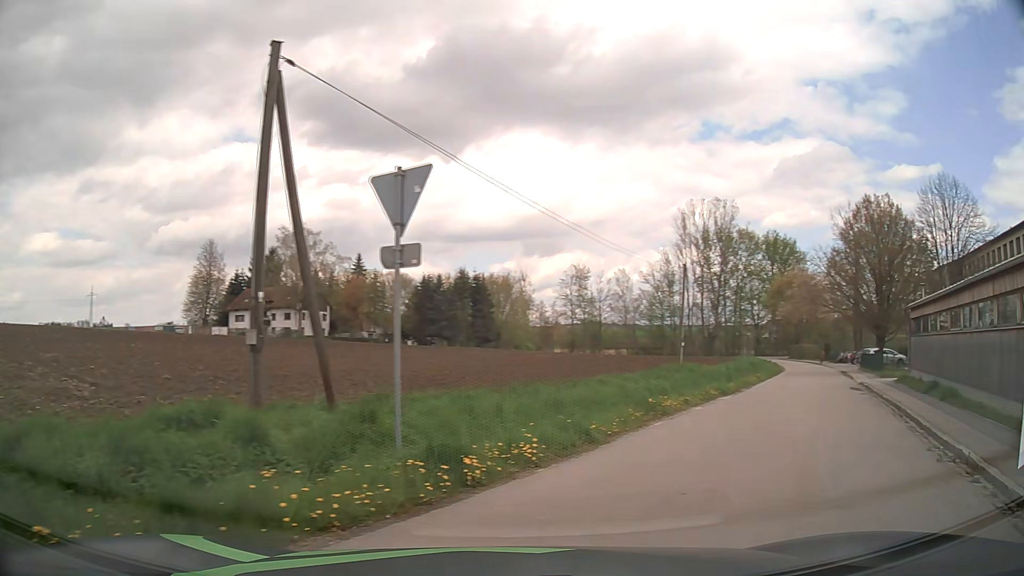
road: tertiary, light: Day
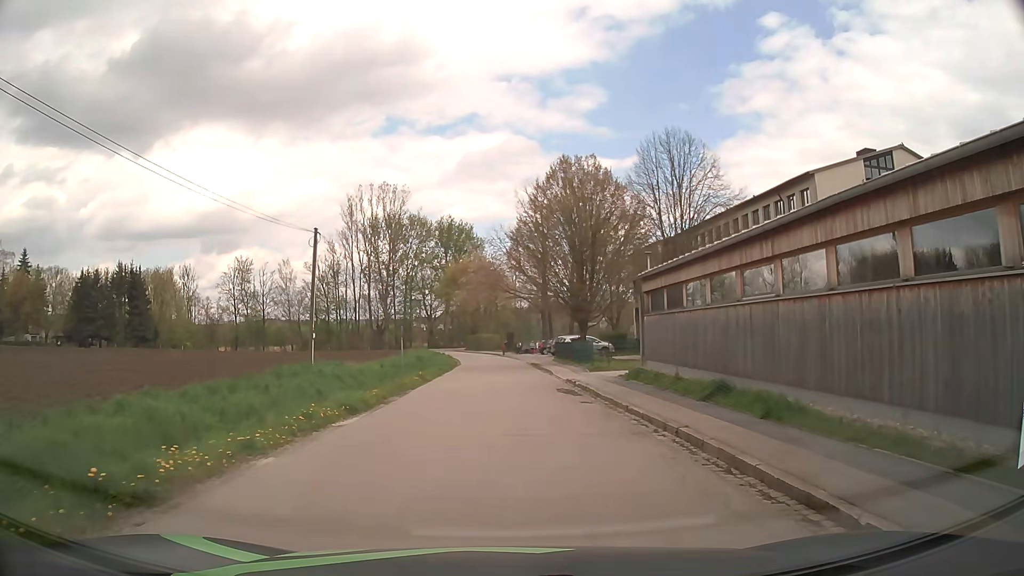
(+3.5, +8.7) m; +30°
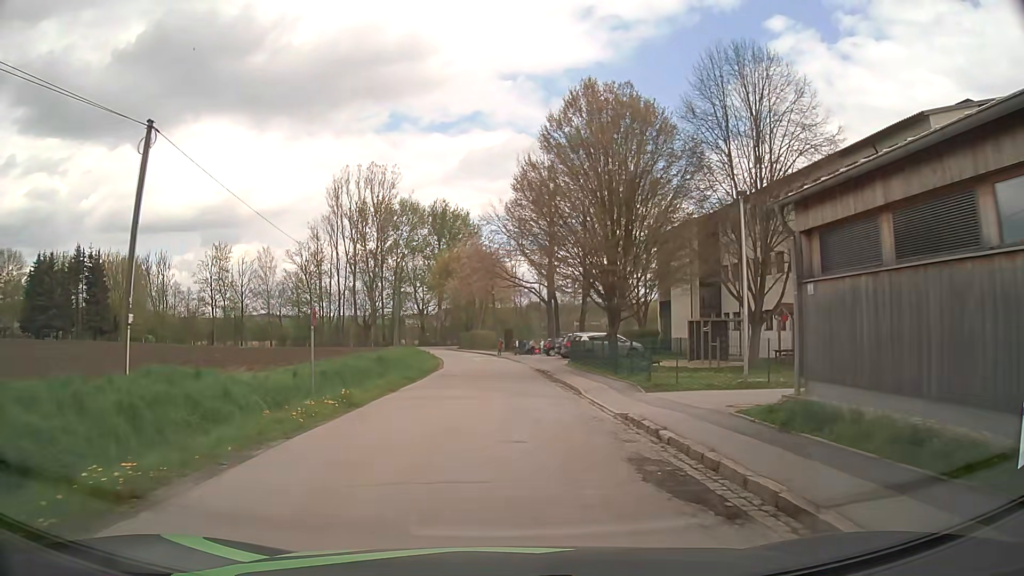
(0.0, +13.3) m; 0°
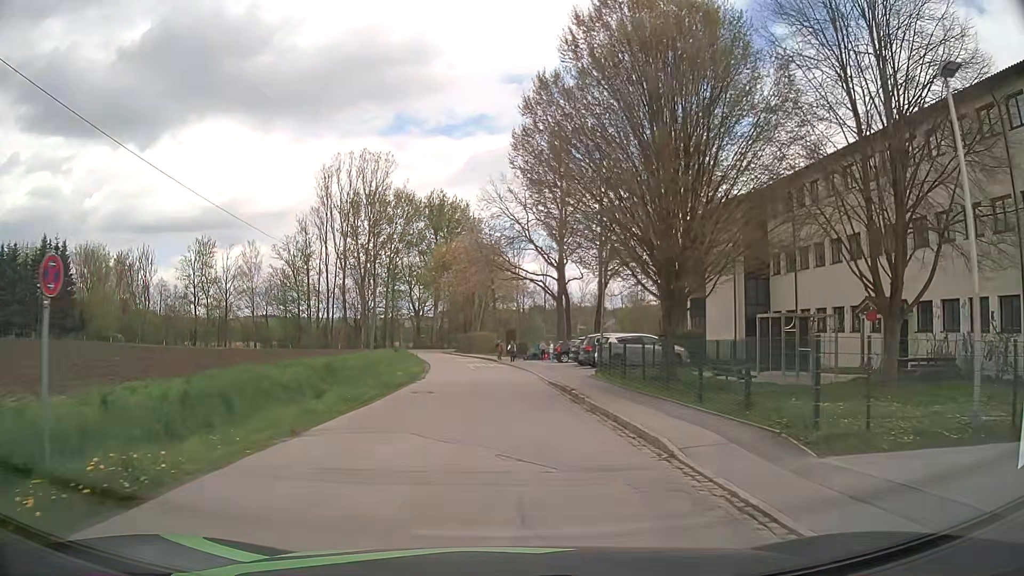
(0.0, +10.1) m; 0°
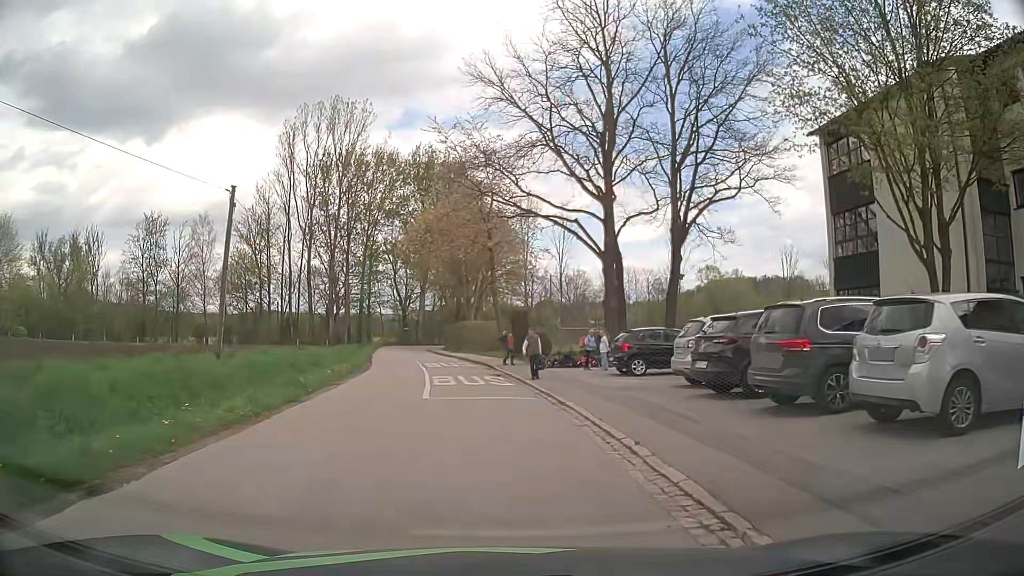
(+0.1, +24.1) m; 0°
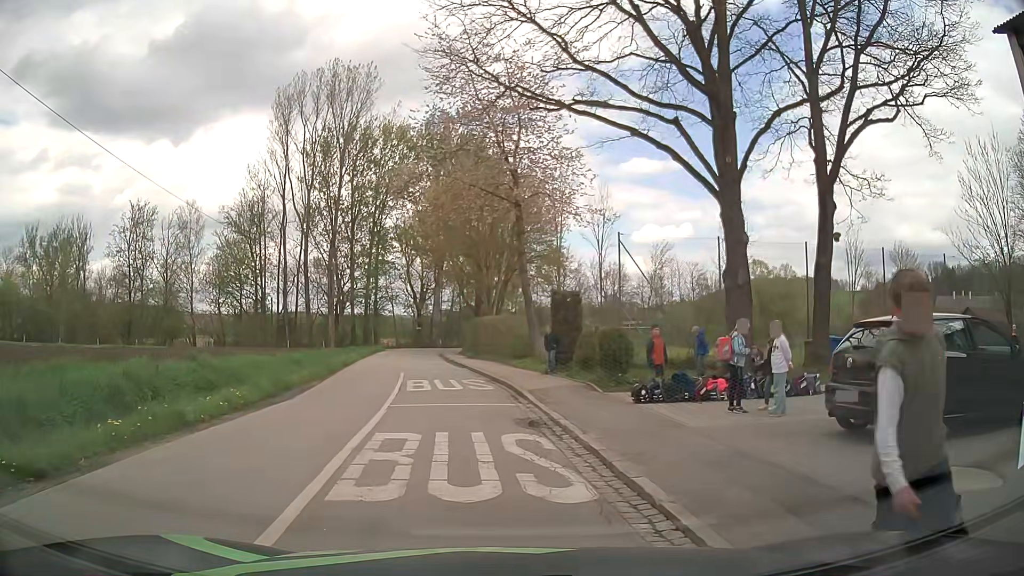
(-0.2, +13.0) m; -1°
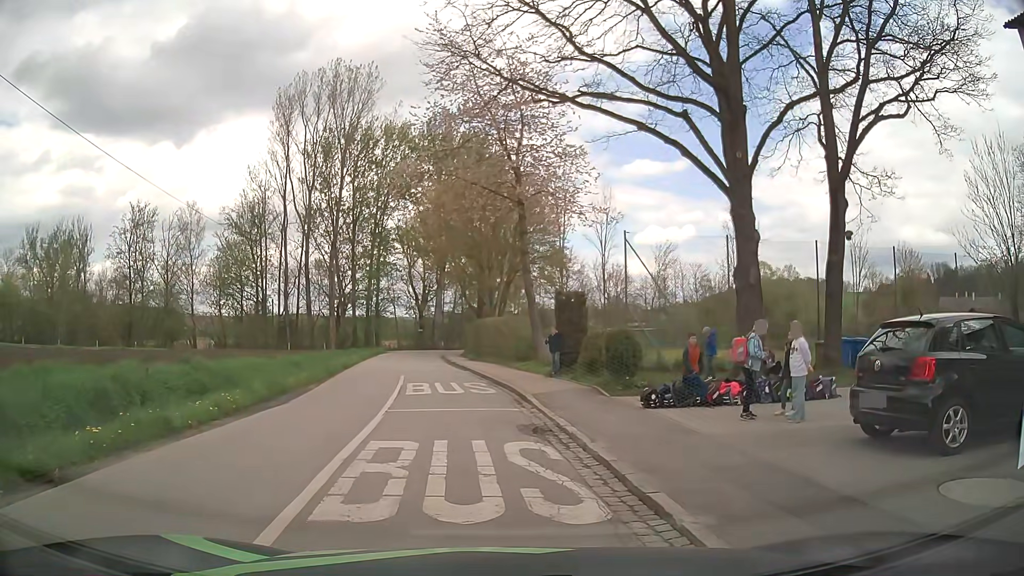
(0.0, +0.5) m; 0°
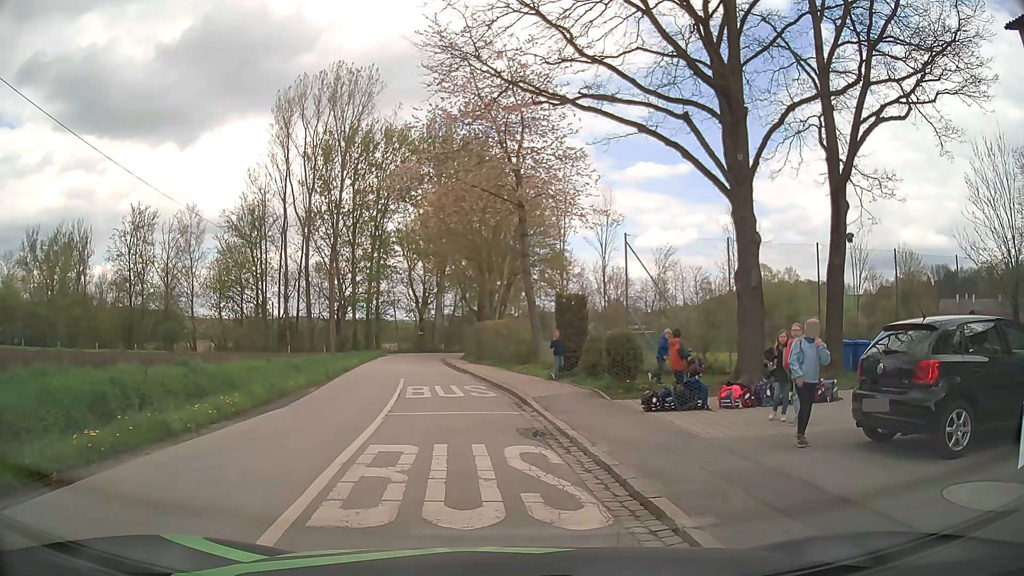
(0.0, +0.2) m; 0°
